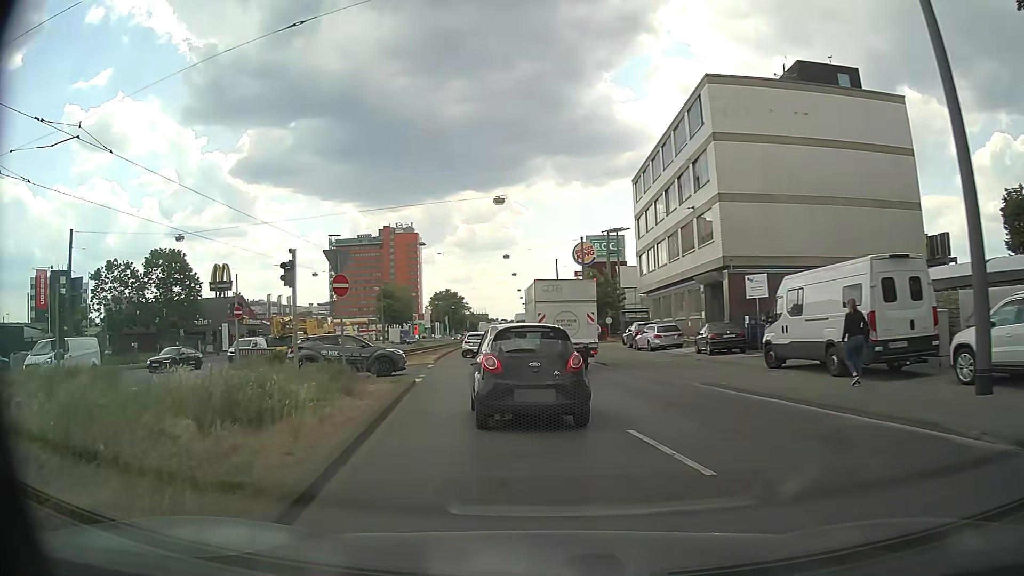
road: primary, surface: asphalt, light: Day
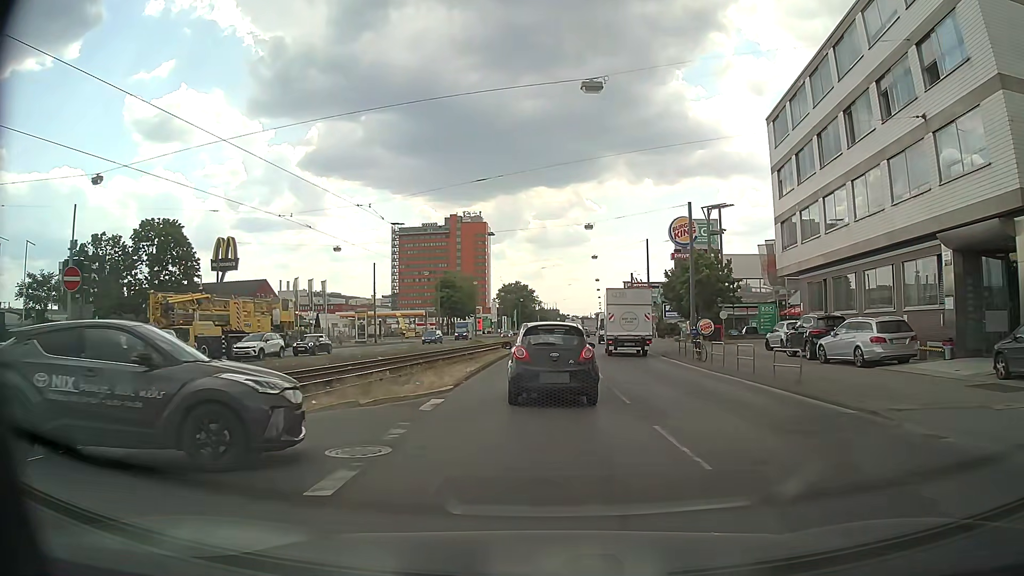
(-1.5, +17.8) m; -6°
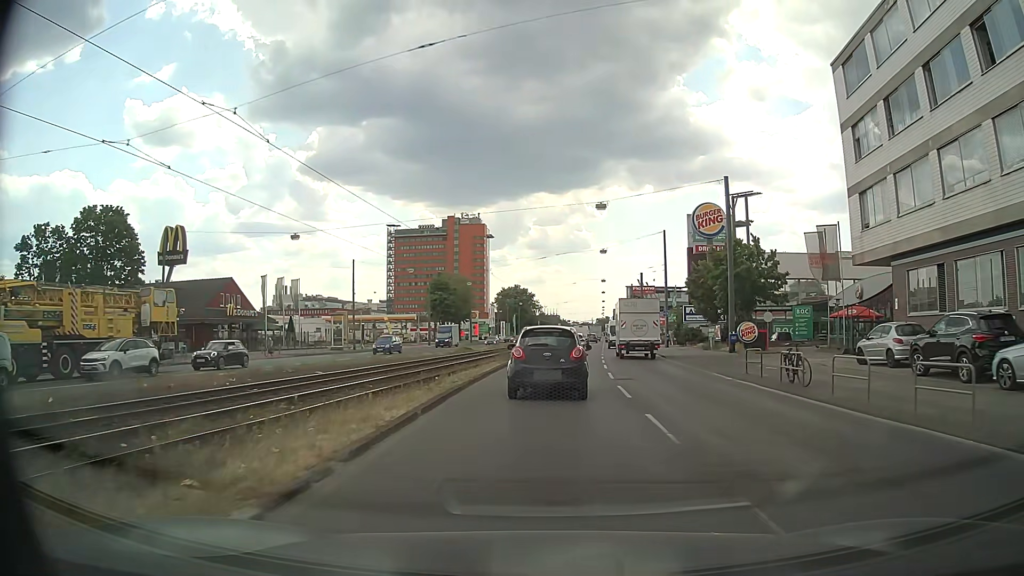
(0.0, +10.6) m; +1°
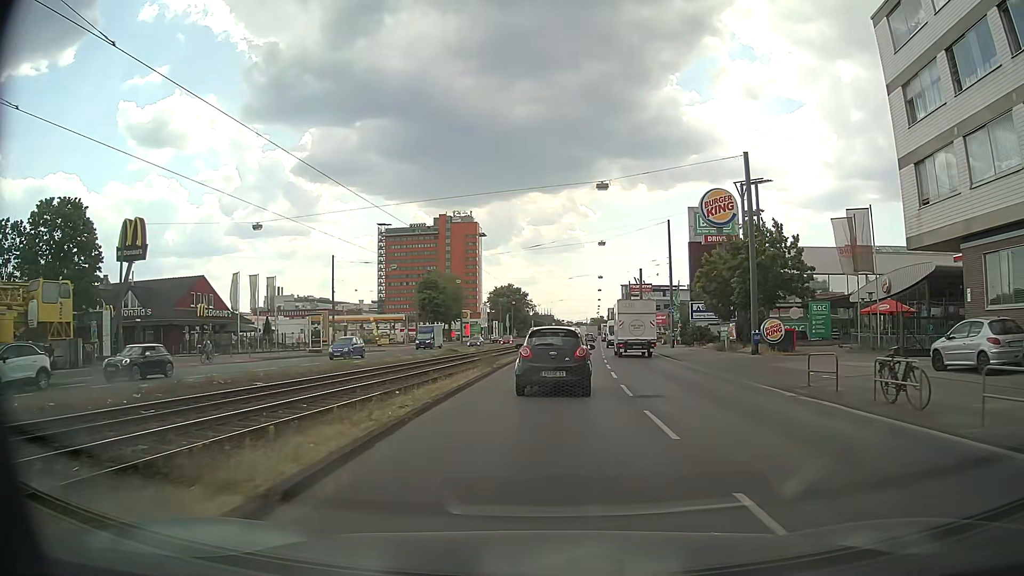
(0.0, +5.7) m; -1°
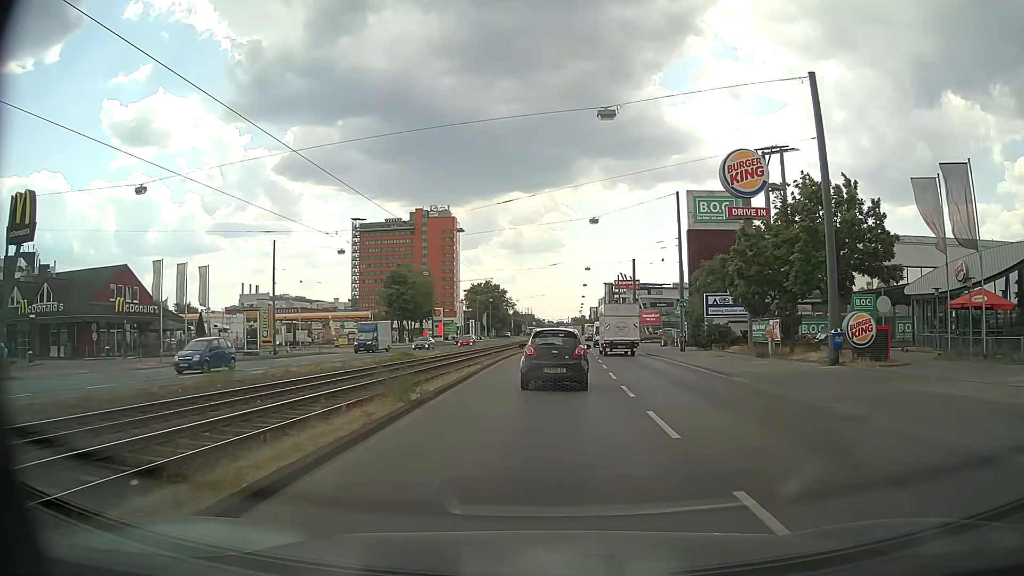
(+0.3, +12.2) m; +2°
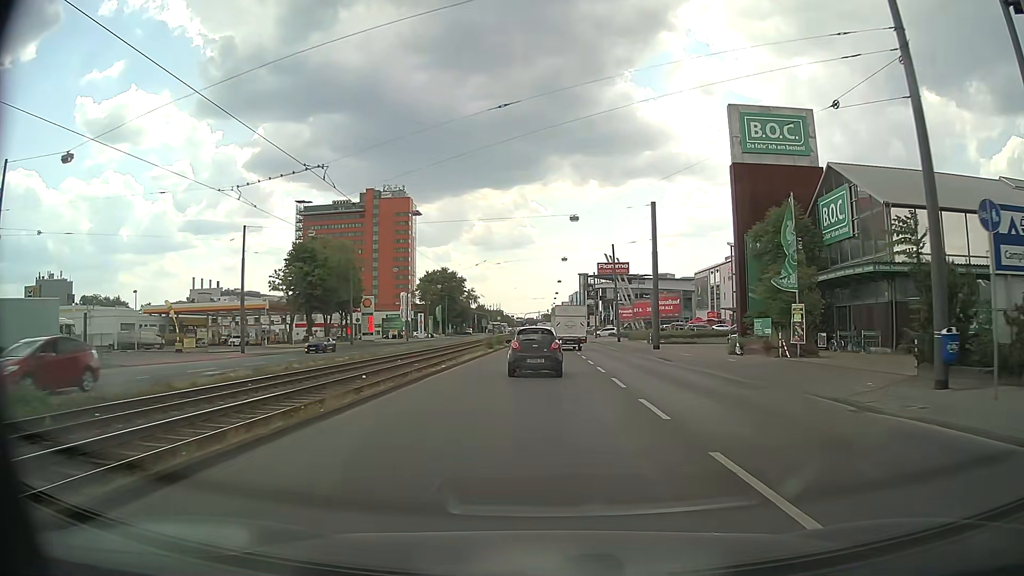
(+1.0, +34.7) m; +2°
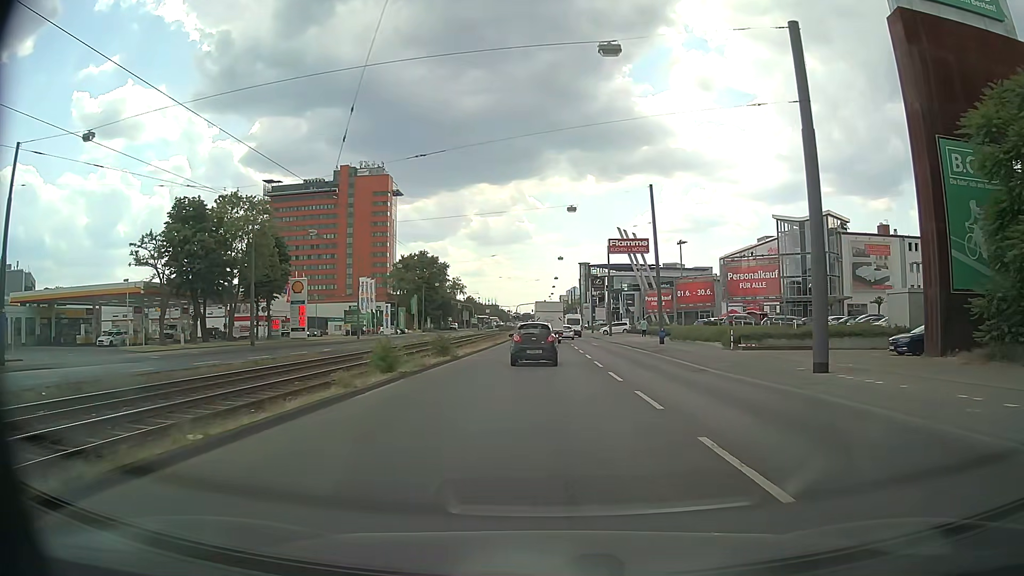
(+0.3, +29.4) m; +1°
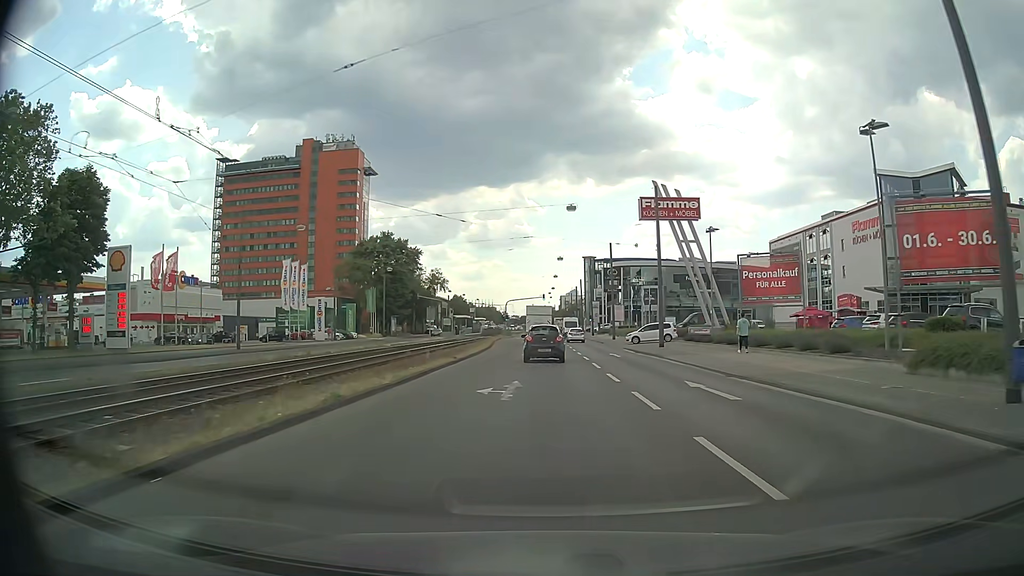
(-0.1, +35.8) m; 0°
(0, +10) (0, +20) (0, +30) (0, +40) (0, +50) (0, +60) (0, +70) (0, +80) (0, +90) (0, +100) m
